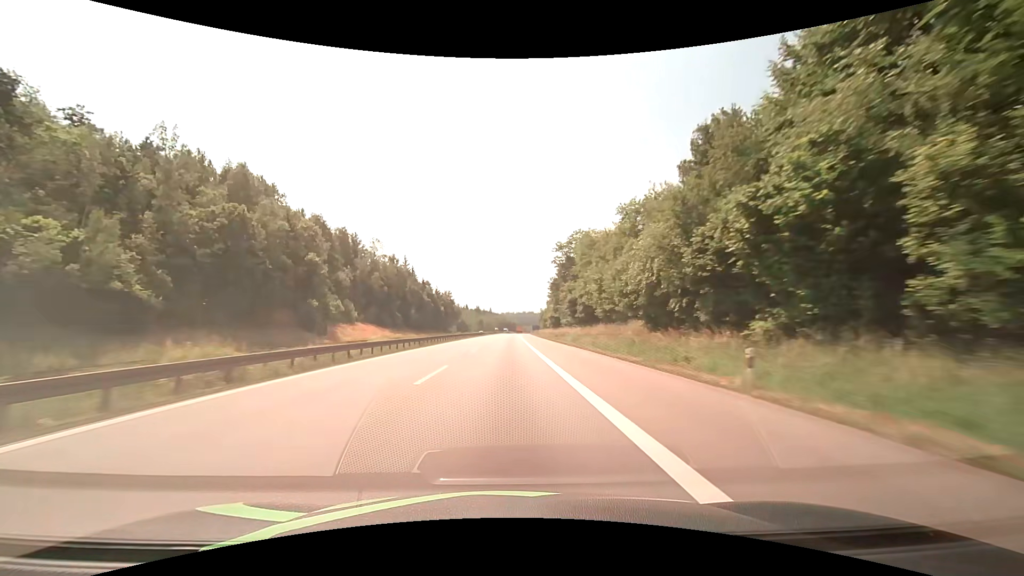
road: motorway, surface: asphalt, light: Day
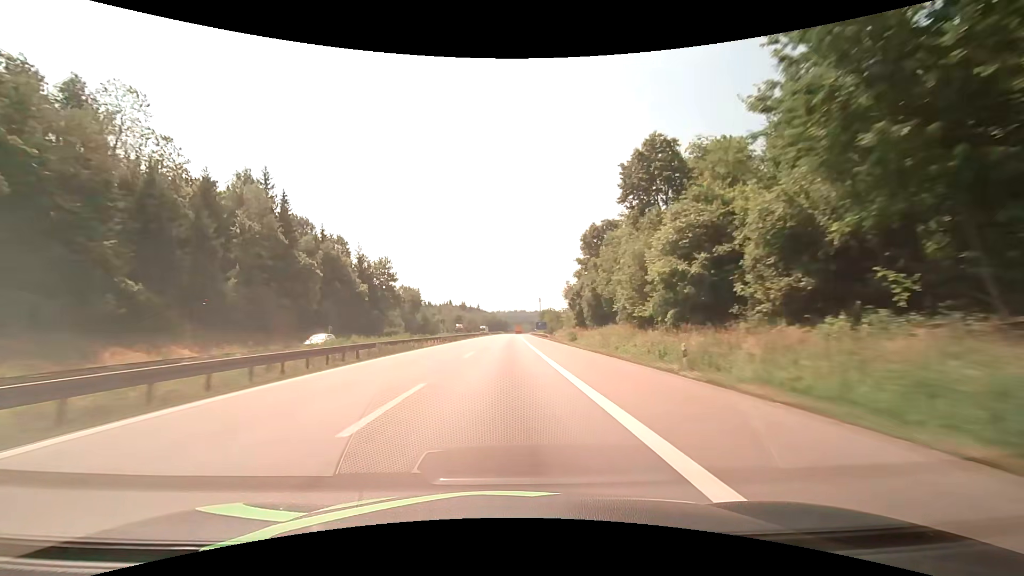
(+0.7, +95.3) m; +1°
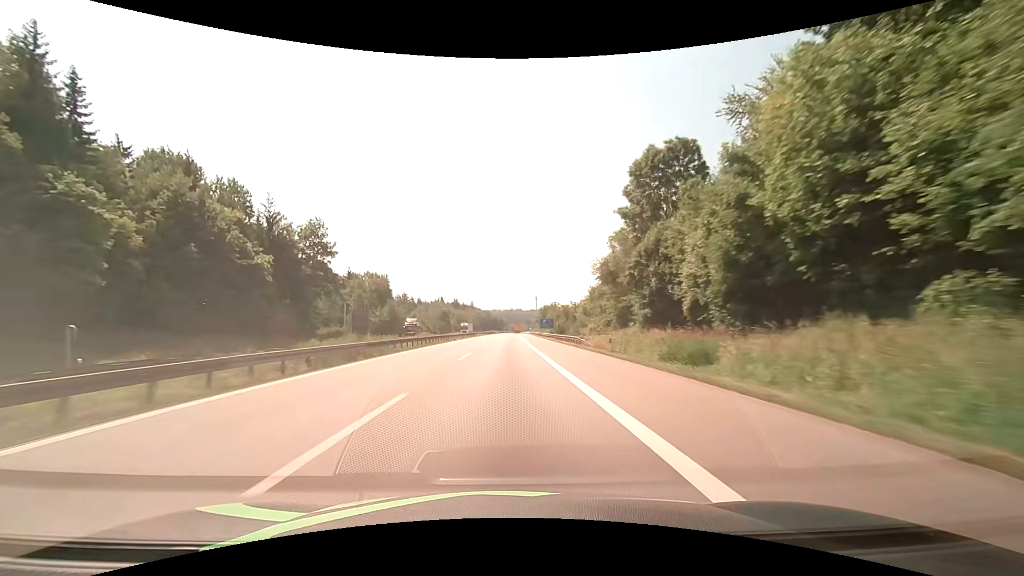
(+0.1, +38.1) m; 0°
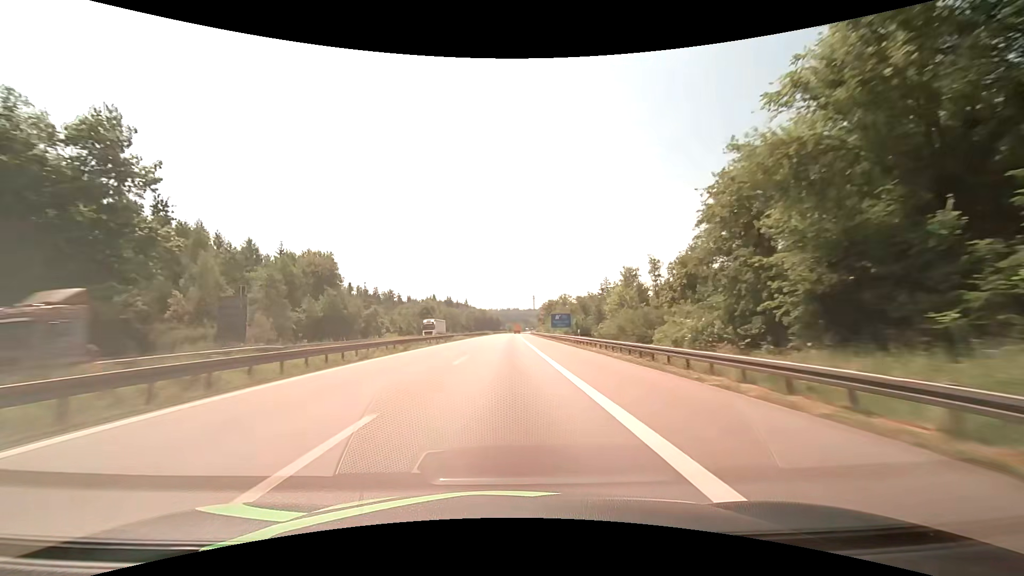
(0.0, +38.1) m; 0°
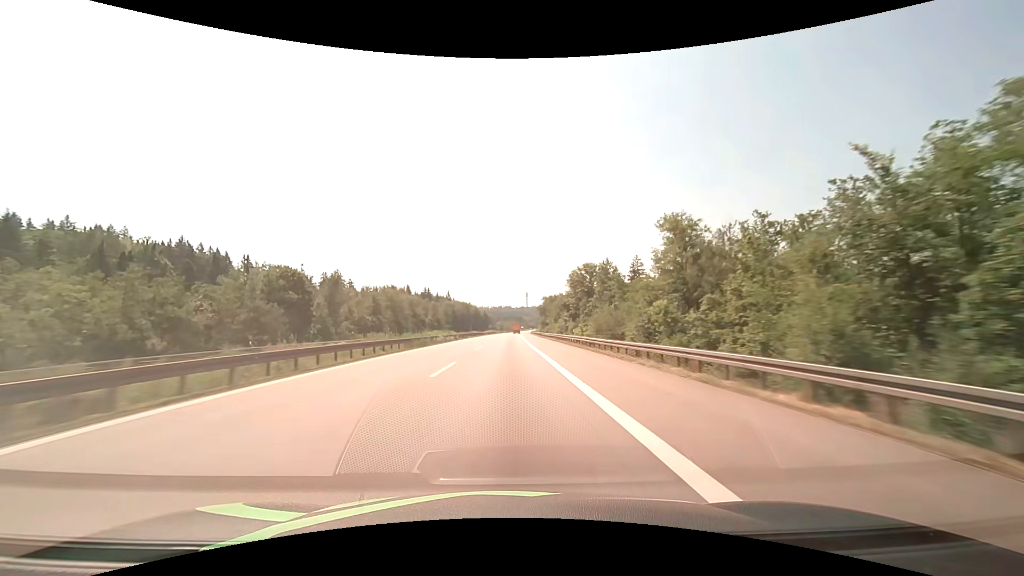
(+0.6, +95.2) m; +1°
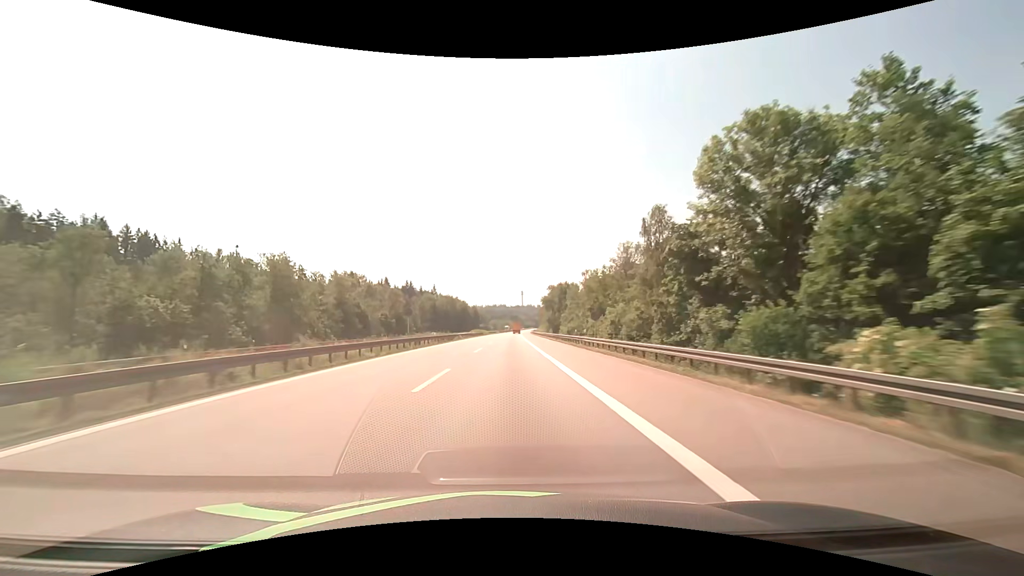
(+0.3, +57.2) m; +1°
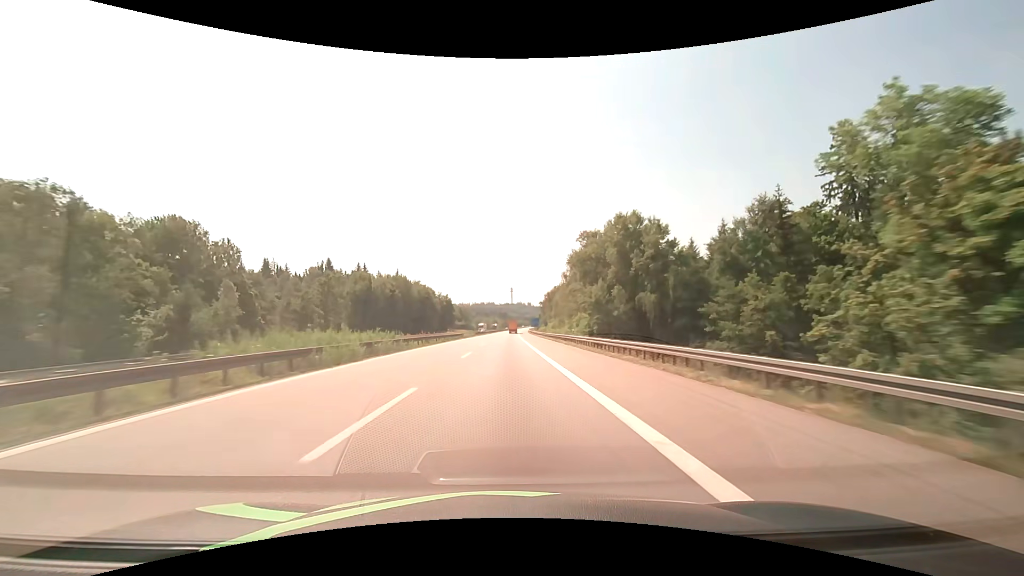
(+1.1, +95.3) m; +1°
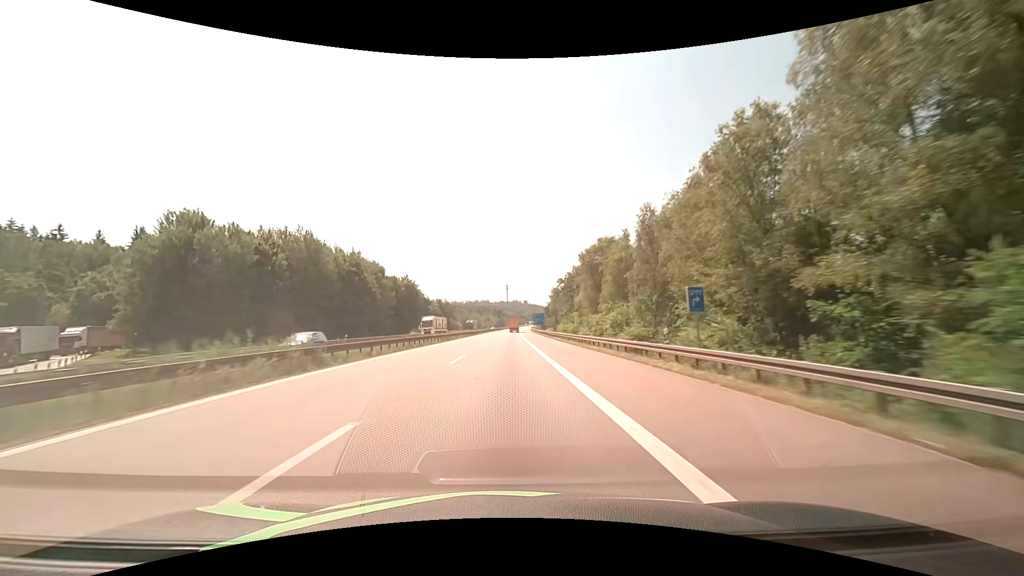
(+0.5, +76.2) m; +1°
(0, +10) (0, +20) (0, +30) (0, +40) (0, +50) (0, +60) (0, +70) (+1, +80) (+1, +90) (+1, +100) m
